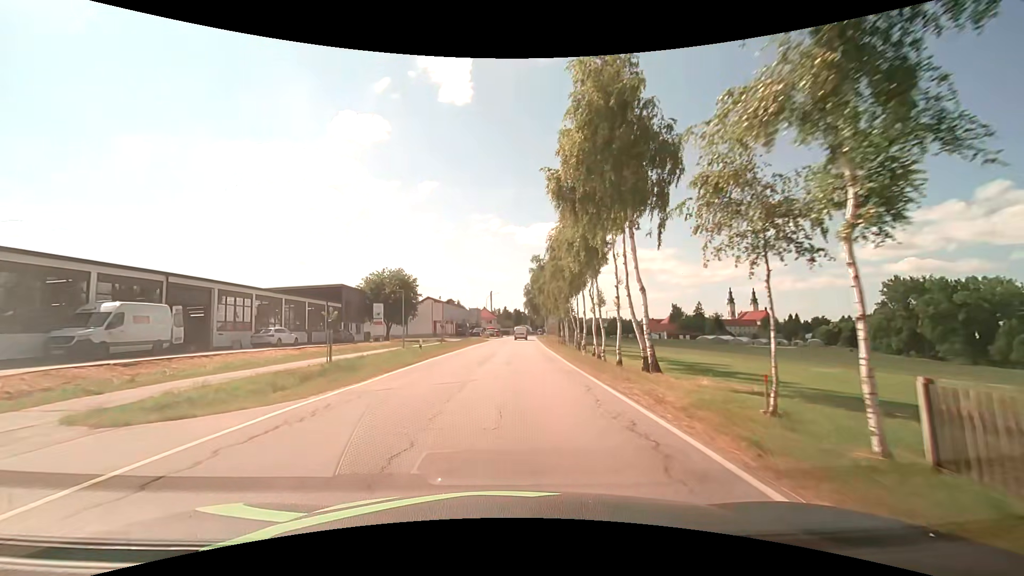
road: secondary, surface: asphalt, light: Day
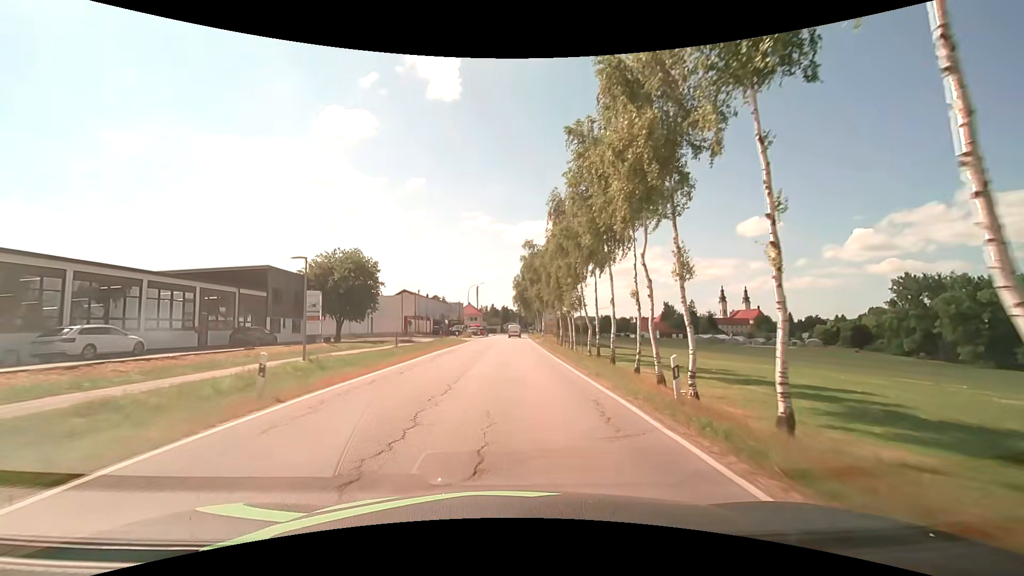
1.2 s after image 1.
(+0.2, +15.3) m; +1°
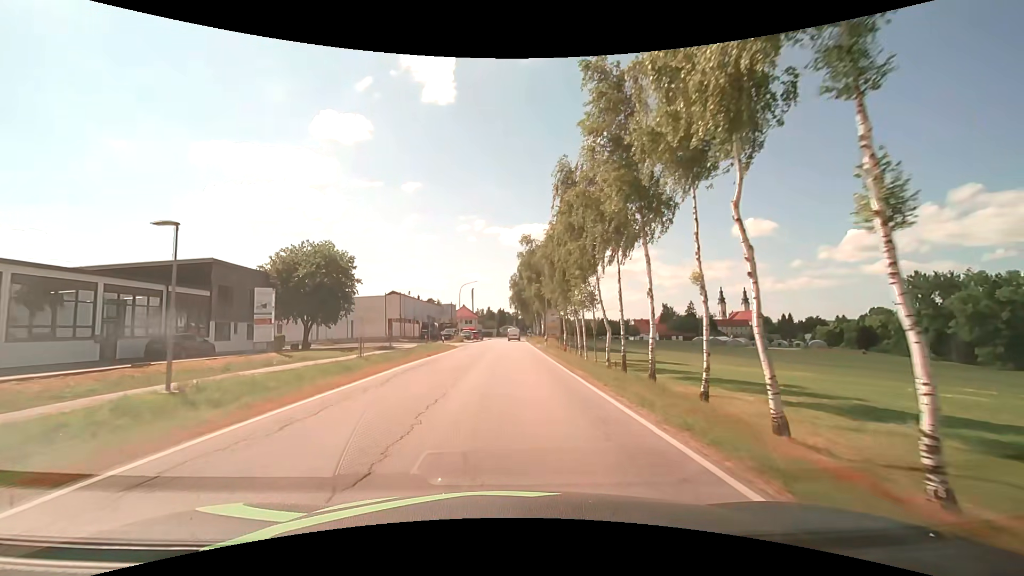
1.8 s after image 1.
(+0.1, +7.6) m; 0°
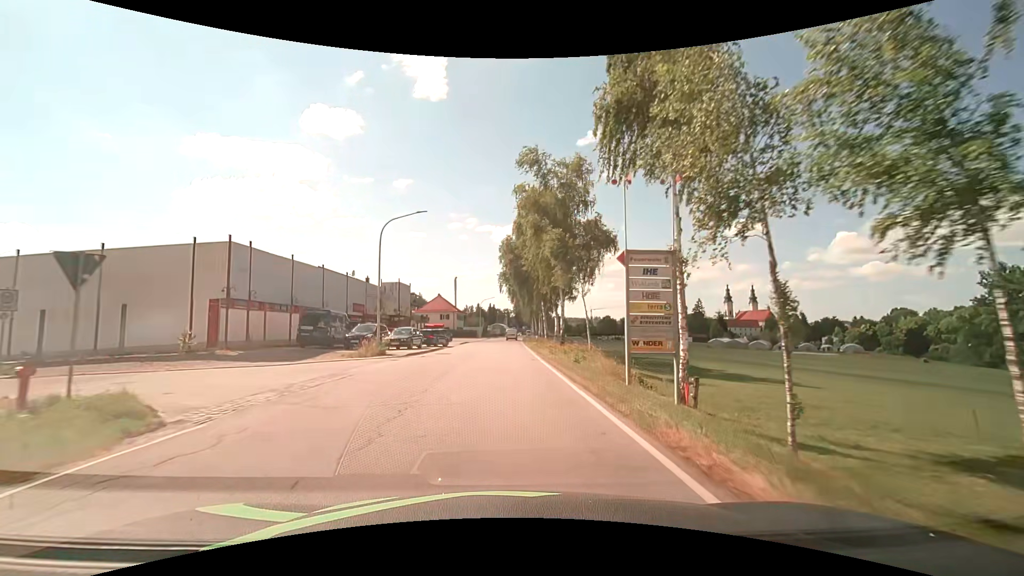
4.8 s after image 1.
(+0.4, +38.2) m; +1°
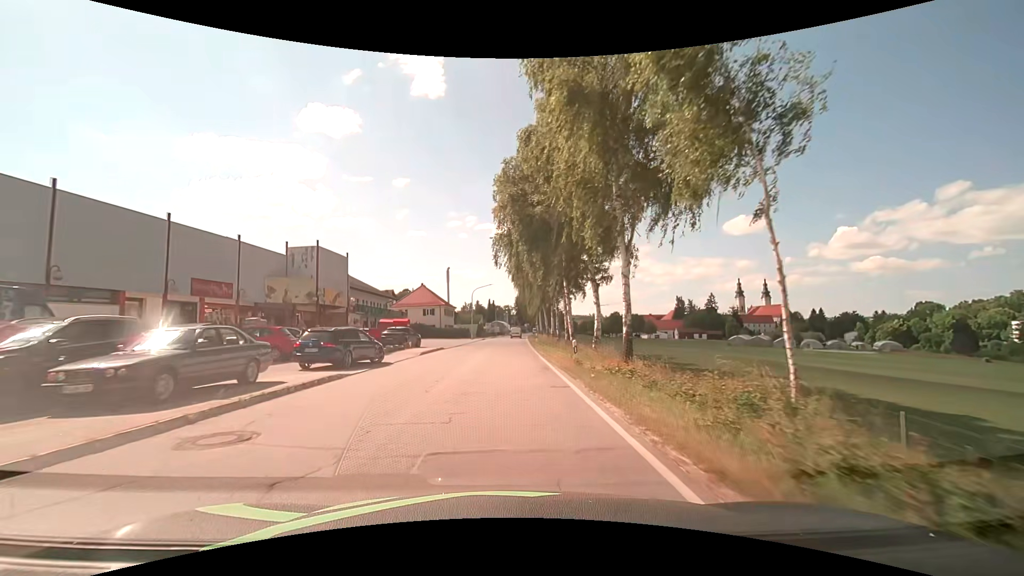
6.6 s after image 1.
(0.0, +22.9) m; 0°
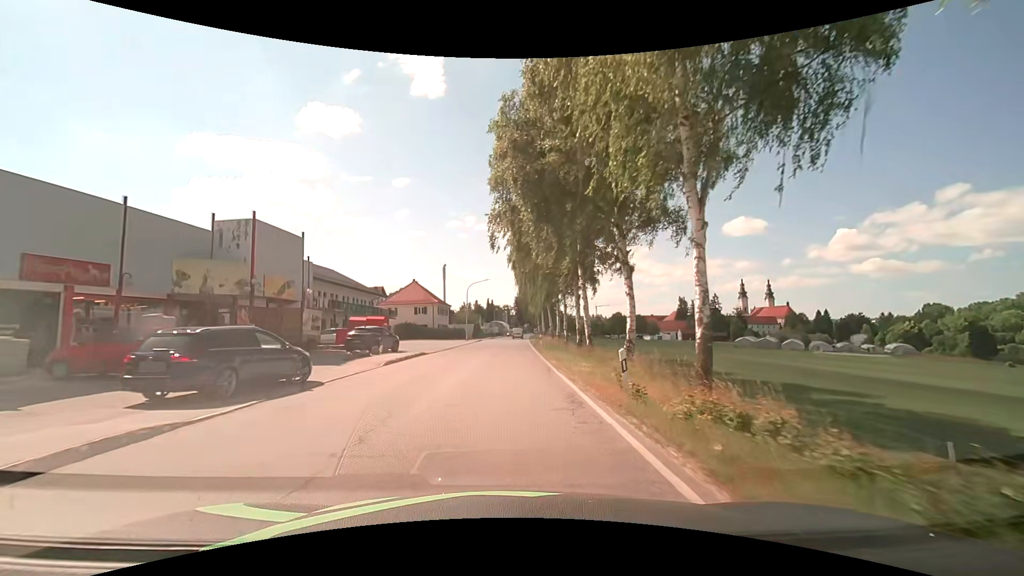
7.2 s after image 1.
(0.0, +7.7) m; 0°
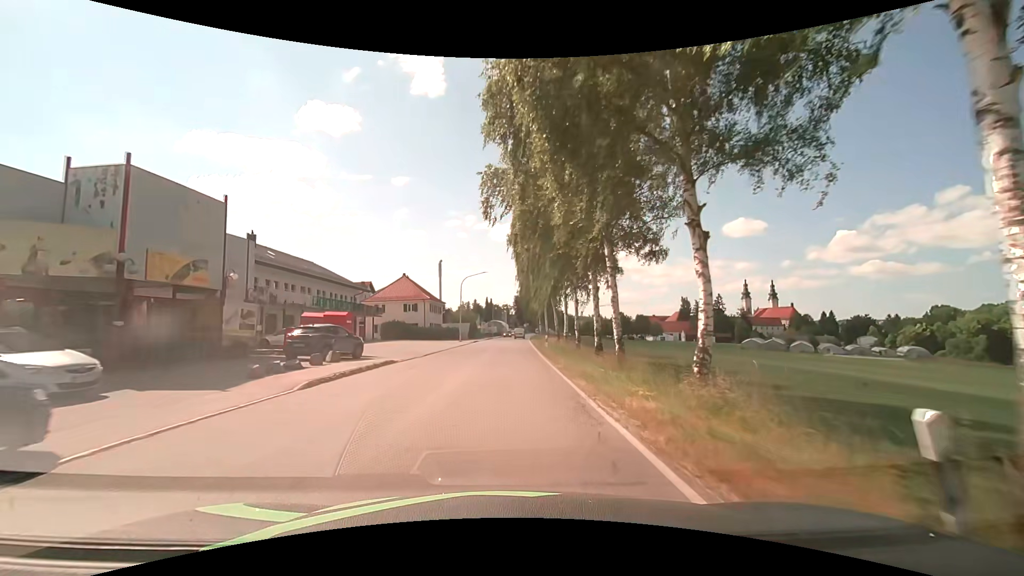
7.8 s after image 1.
(-0.1, +7.7) m; 0°
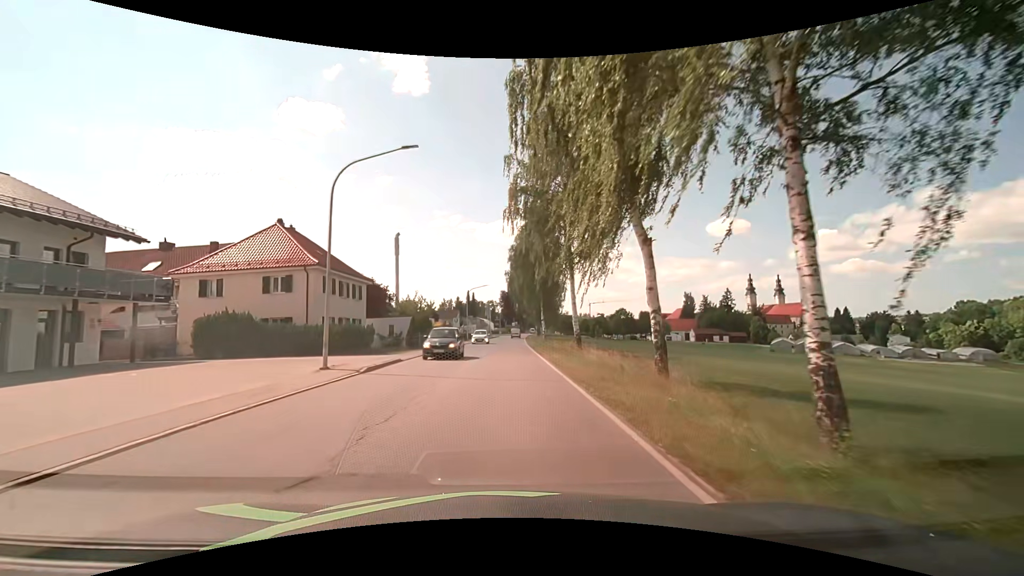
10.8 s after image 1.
(+0.5, +38.3) m; +2°
(0, +10) (0, +20) (0, +30) (0, +40) (0, +50) (0, +60) (+1, +70) (+1, +80) (+1, +90) (+2, +100) m
